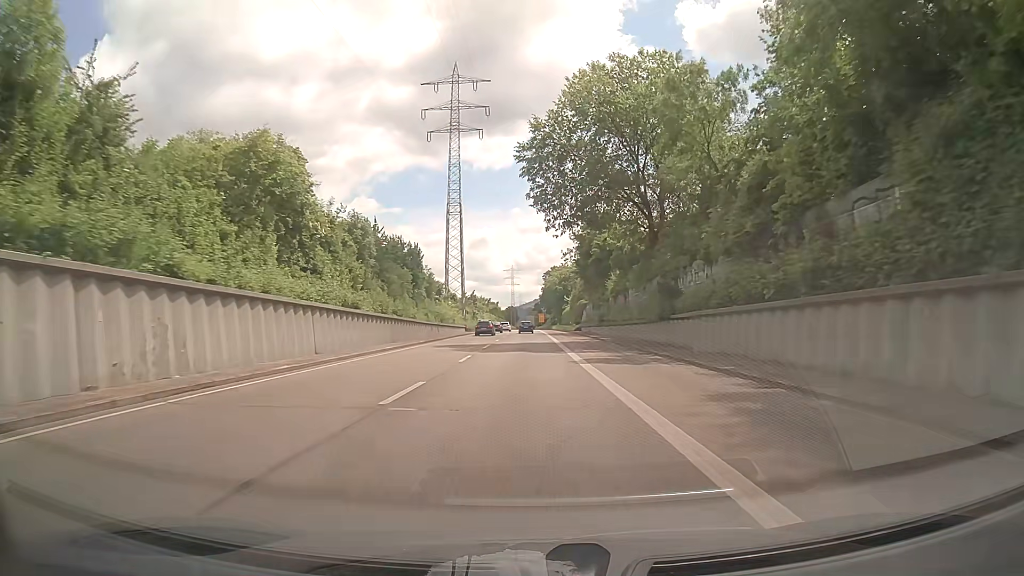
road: trunk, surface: asphalt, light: Day
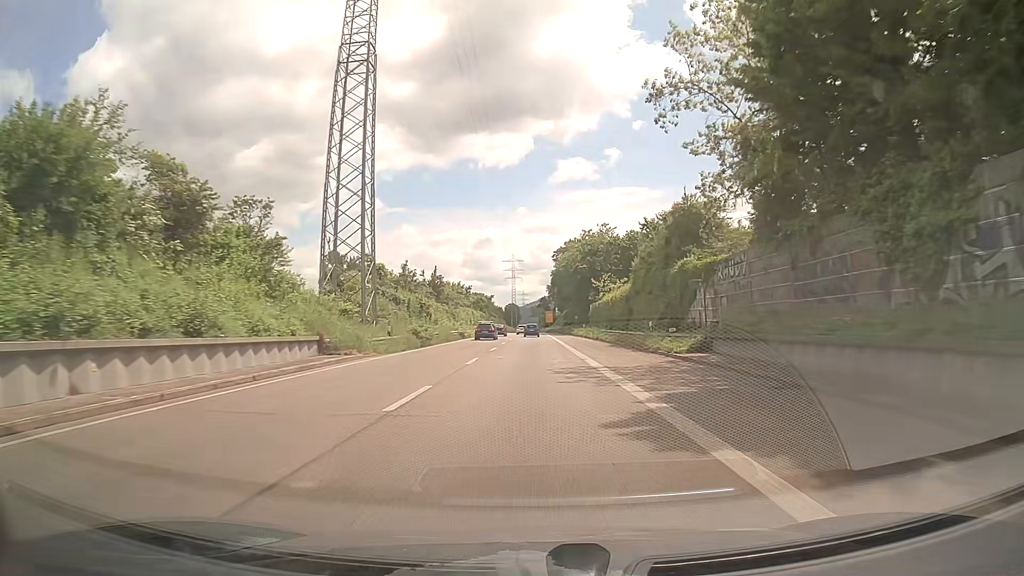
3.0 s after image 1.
(-0.3, +61.1) m; 0°
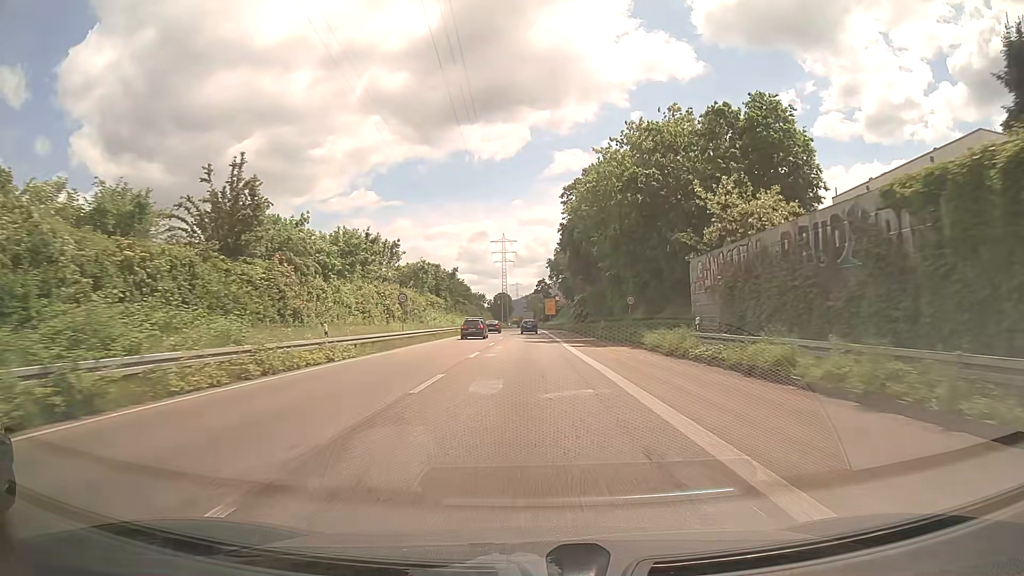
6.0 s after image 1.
(+0.2, +57.6) m; 0°
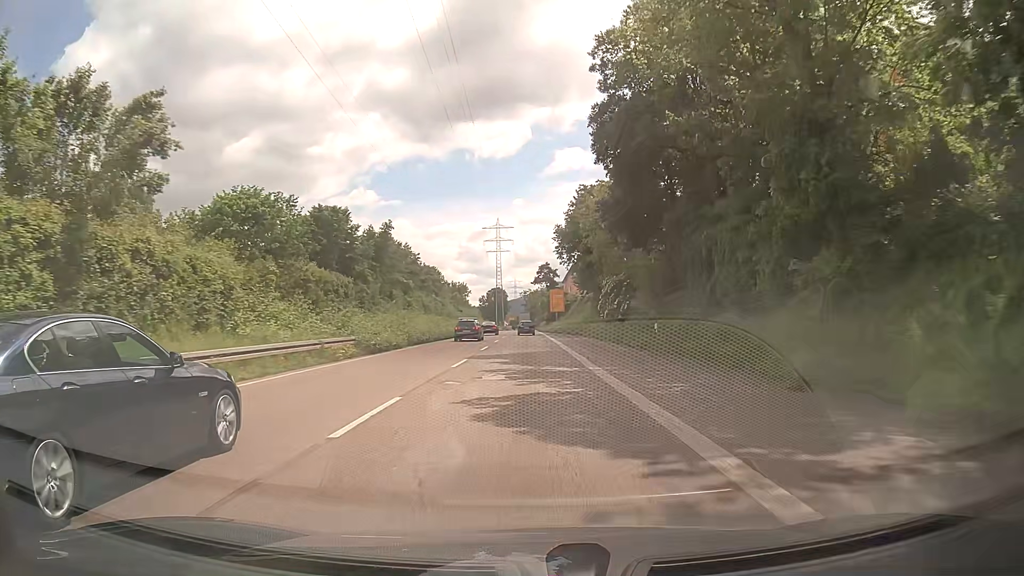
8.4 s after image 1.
(-0.1, +40.7) m; 0°
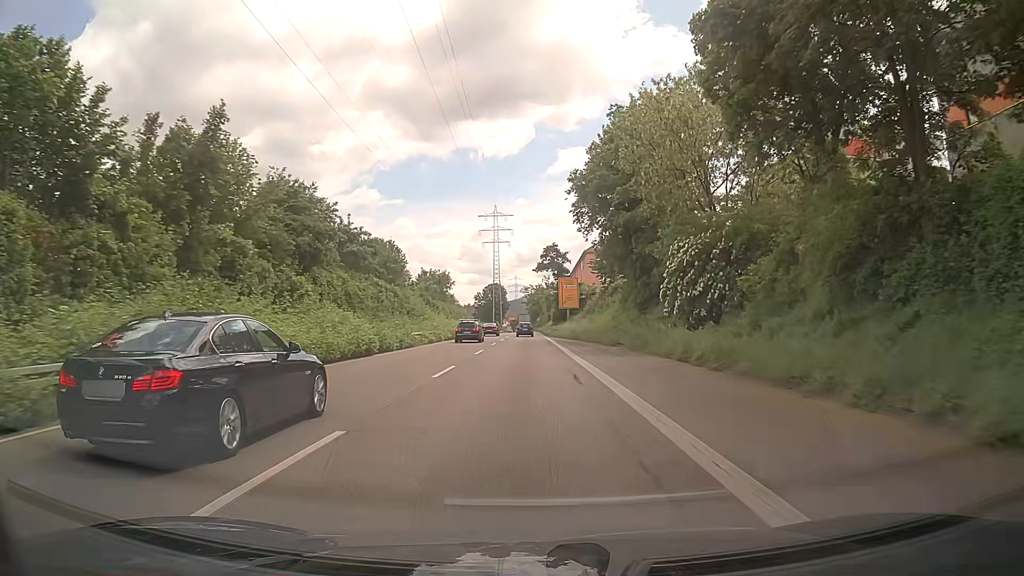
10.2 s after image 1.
(-0.1, +27.6) m; -1°
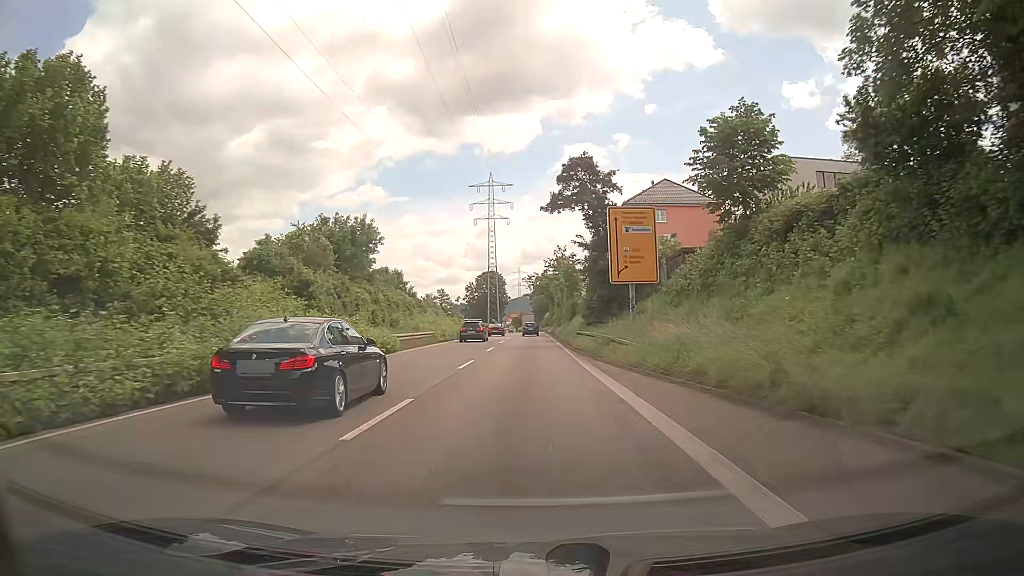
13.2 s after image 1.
(+0.2, +44.6) m; 0°
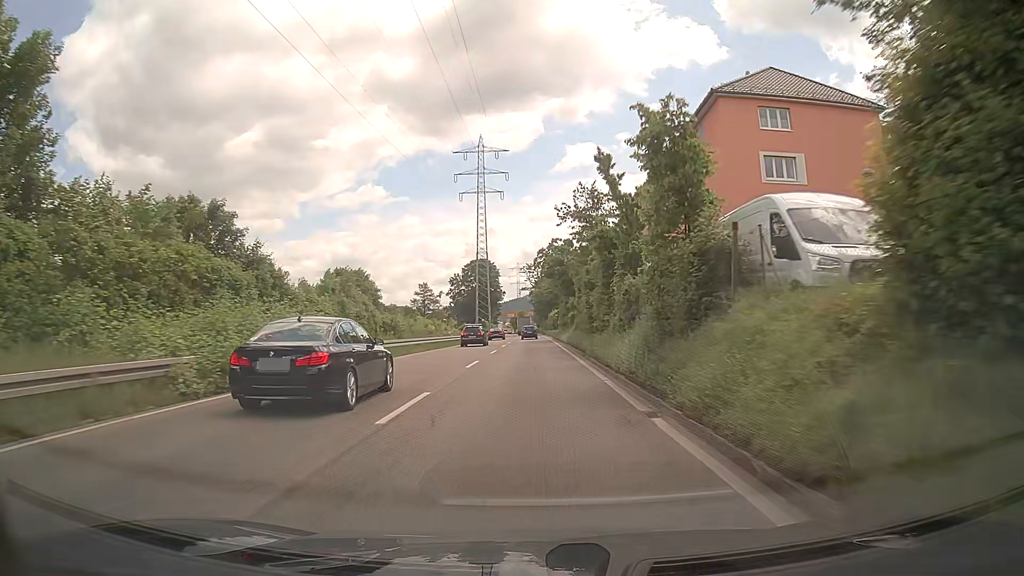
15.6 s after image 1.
(0.0, +35.0) m; 0°
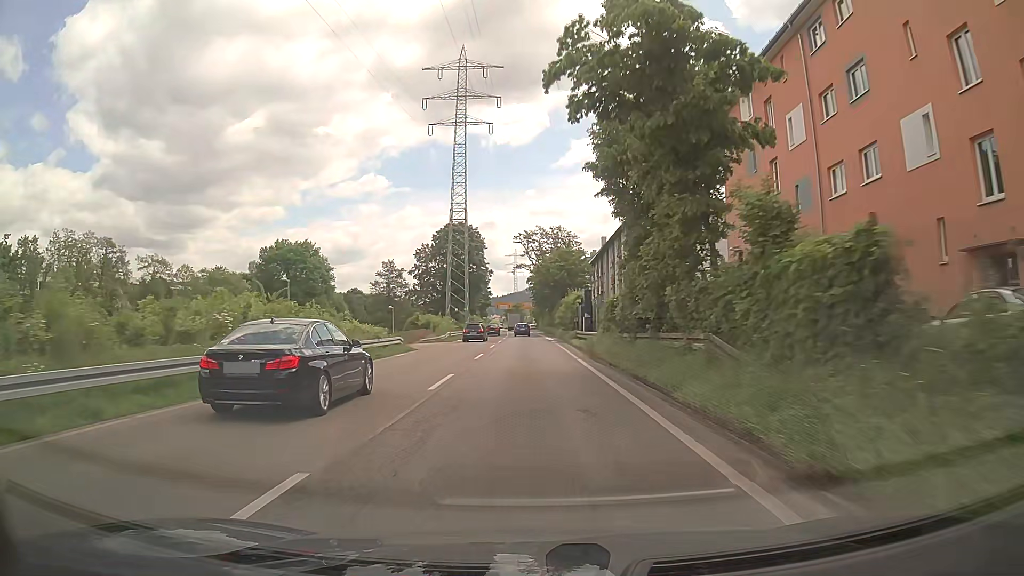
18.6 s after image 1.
(+0.4, +43.0) m; 0°
(0, +10) (0, +20) (0, +30) (0, +40) (0, +50) (0, +60) (0, +70) (0, +80) (0, +90) (0, +100) m
